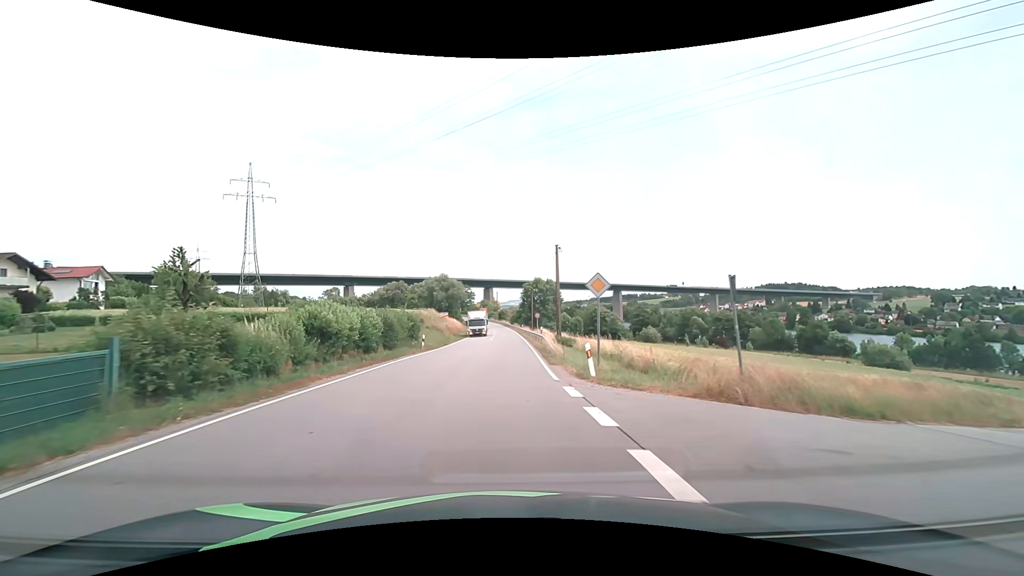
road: secondary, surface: asphalt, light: Day
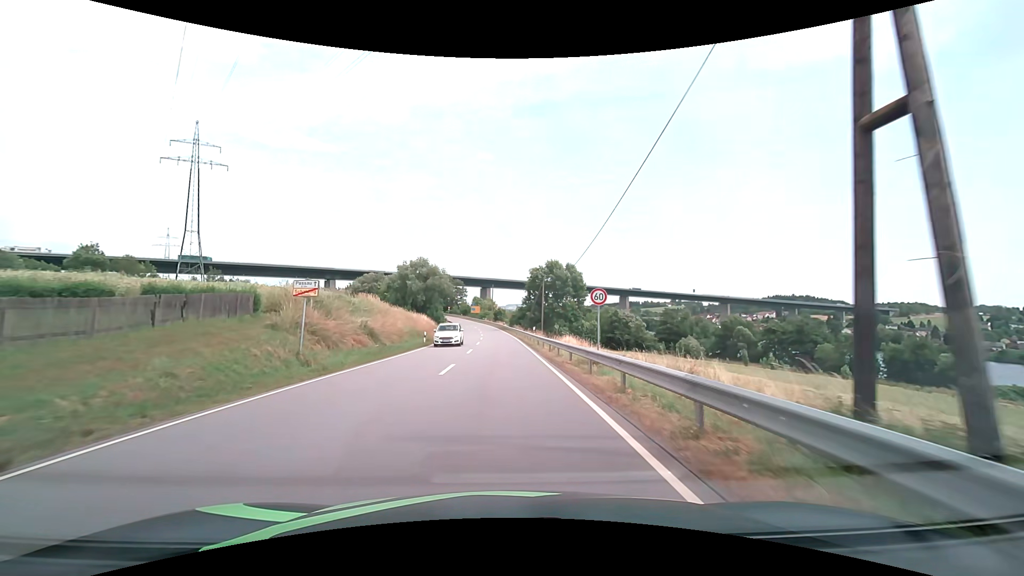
(+0.1, +38.5) m; 0°
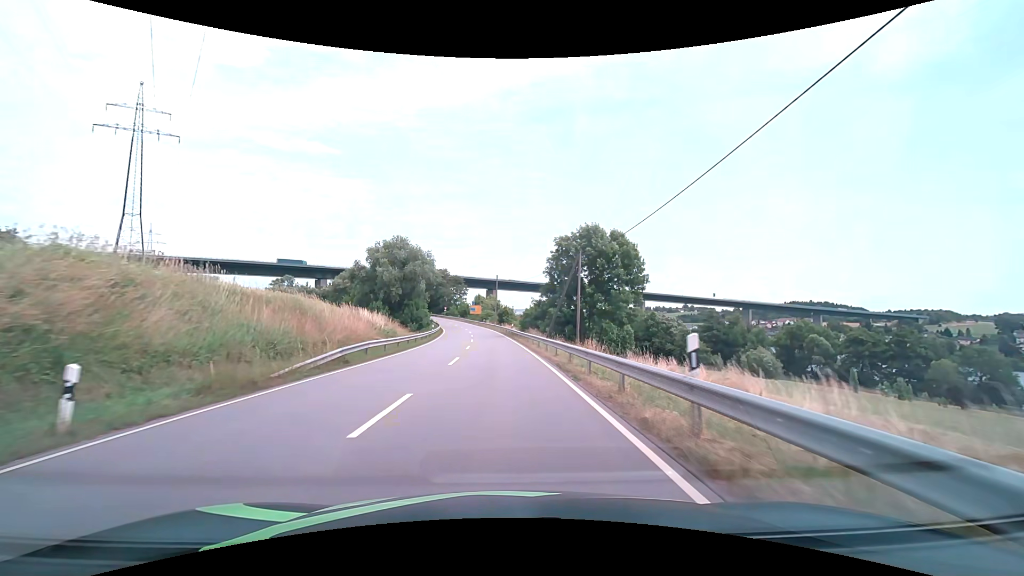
(-0.1, +32.2) m; -1°
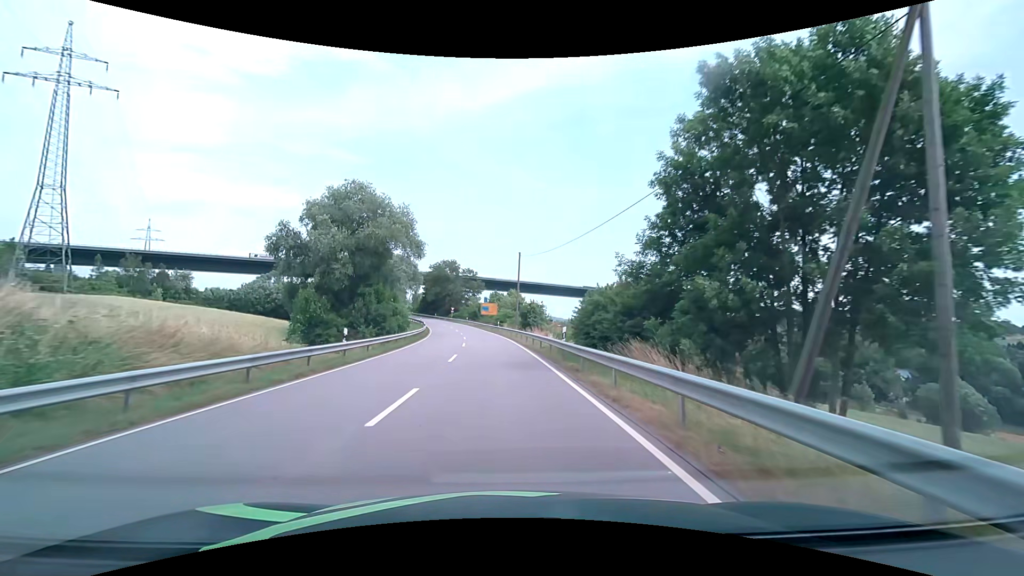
(-0.7, +35.4) m; -3°
(0, +10) (0, +20) (-1, +30) (-1, +40) (-2, +50) (-3, +60) (-5, +70) (-6, +80) (-8, +89) (-11, +99) m
